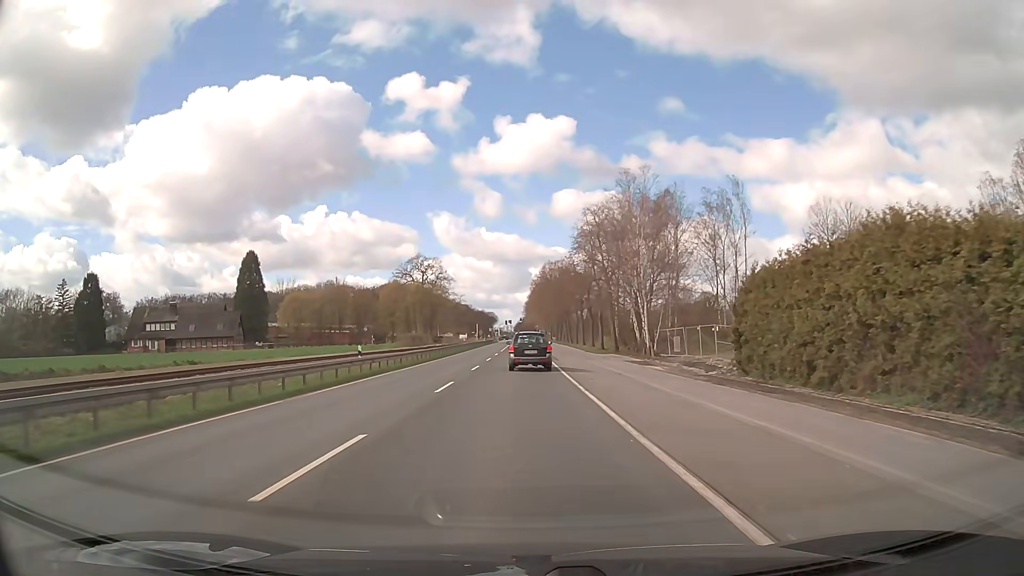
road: primary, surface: asphalt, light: Day
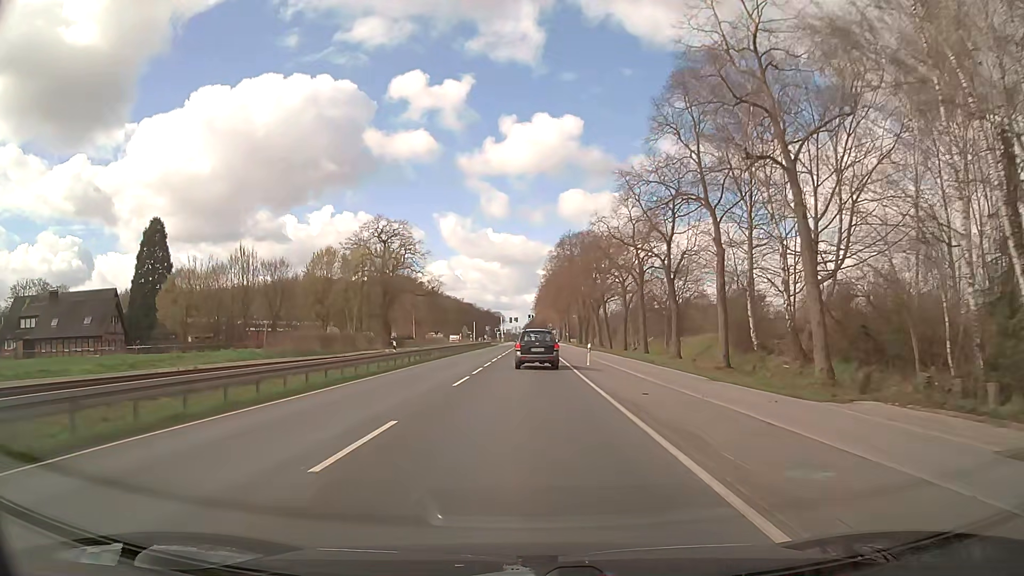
(-0.4, +47.3) m; -1°
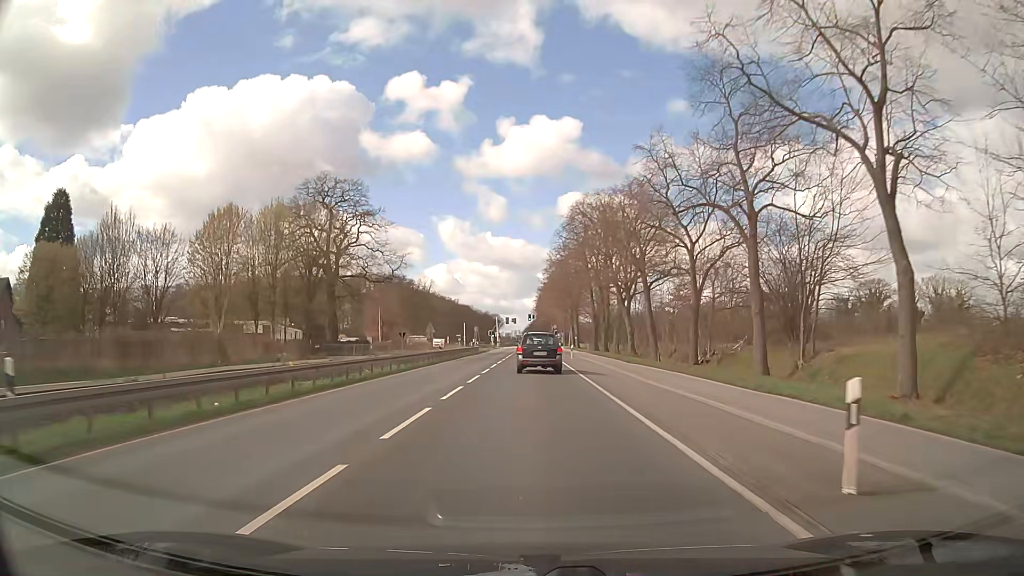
(0.0, +28.0) m; 0°
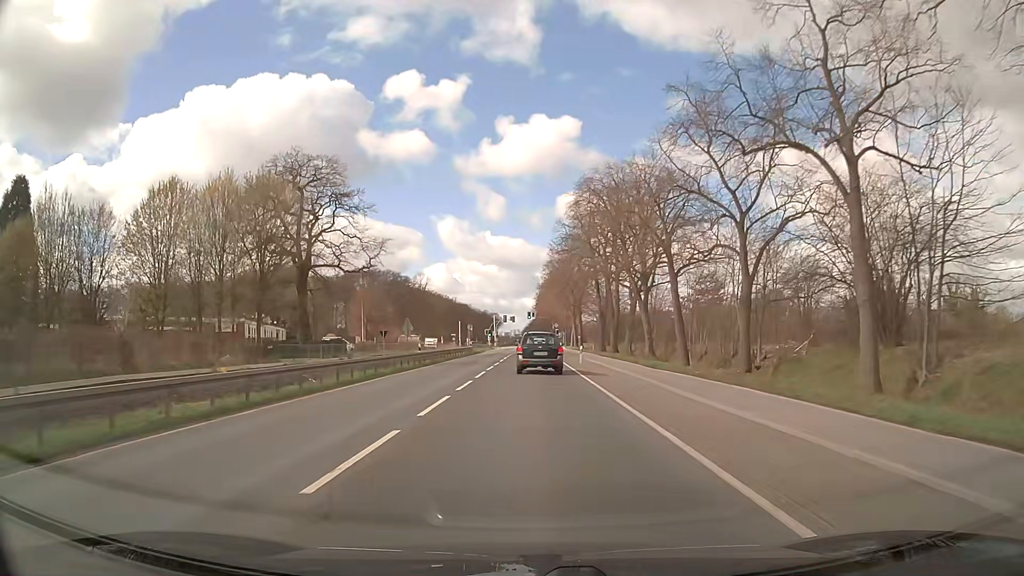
(0.0, +9.5) m; 0°
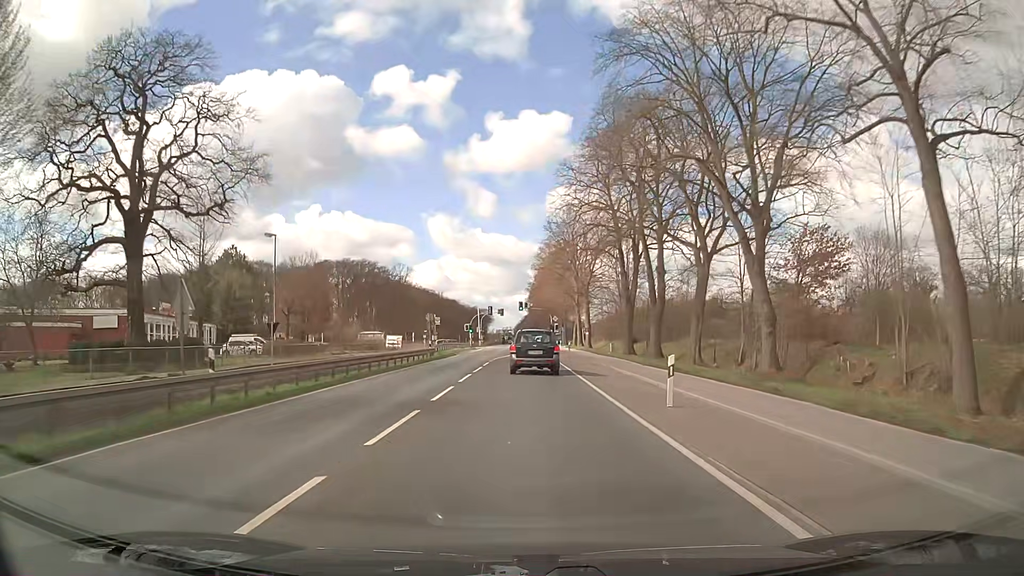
(0.0, +27.7) m; 0°
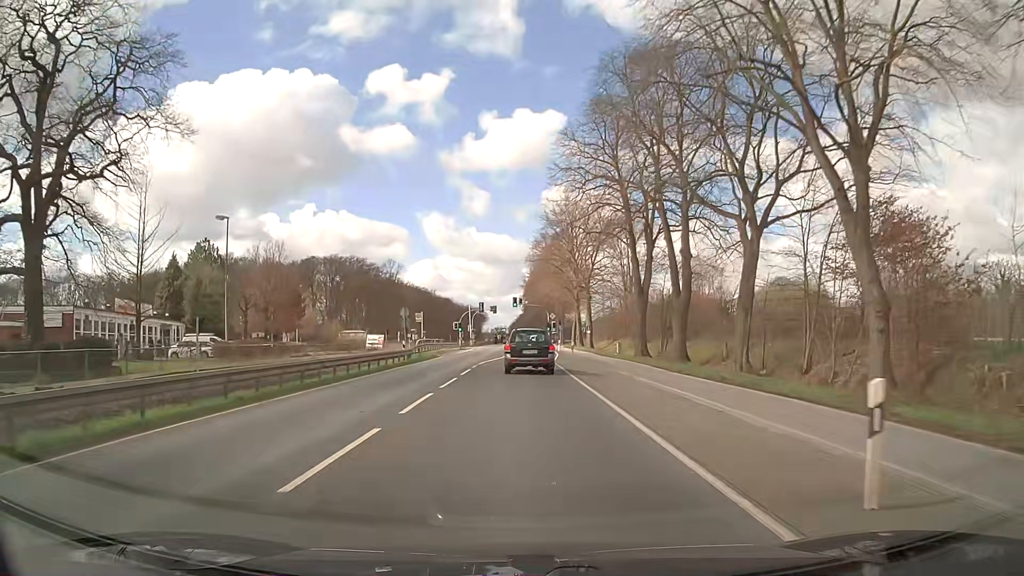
(0.0, +8.8) m; 0°
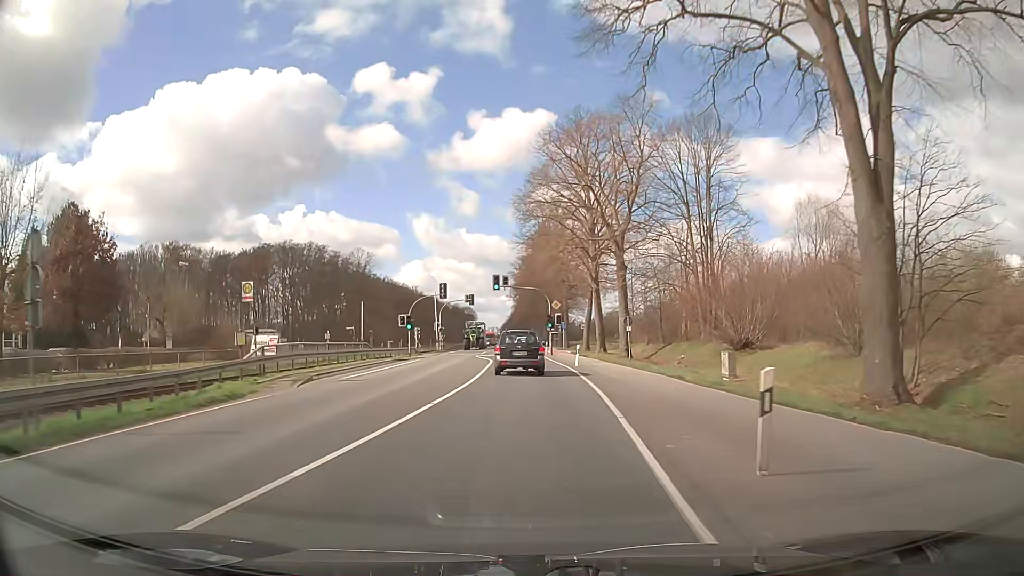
(+0.3, +34.8) m; +1°
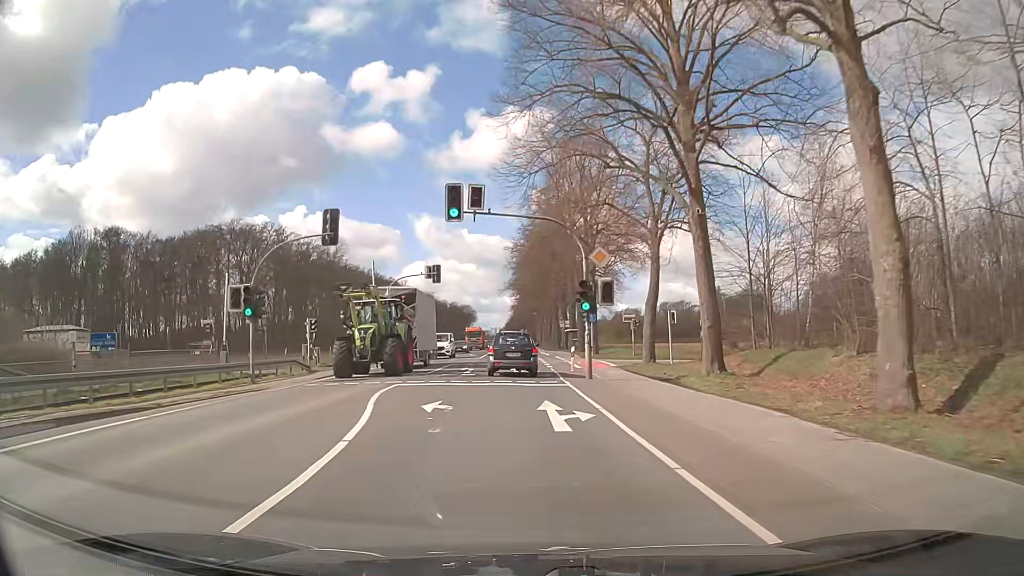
(+0.1, +35.0) m; 0°
(0, +10) (0, +20) (-1, +30) (-1, +40) (-1, +50) (-1, +60) (-2, +70) (-2, +80) (-3, +90) (-3, +100) m
